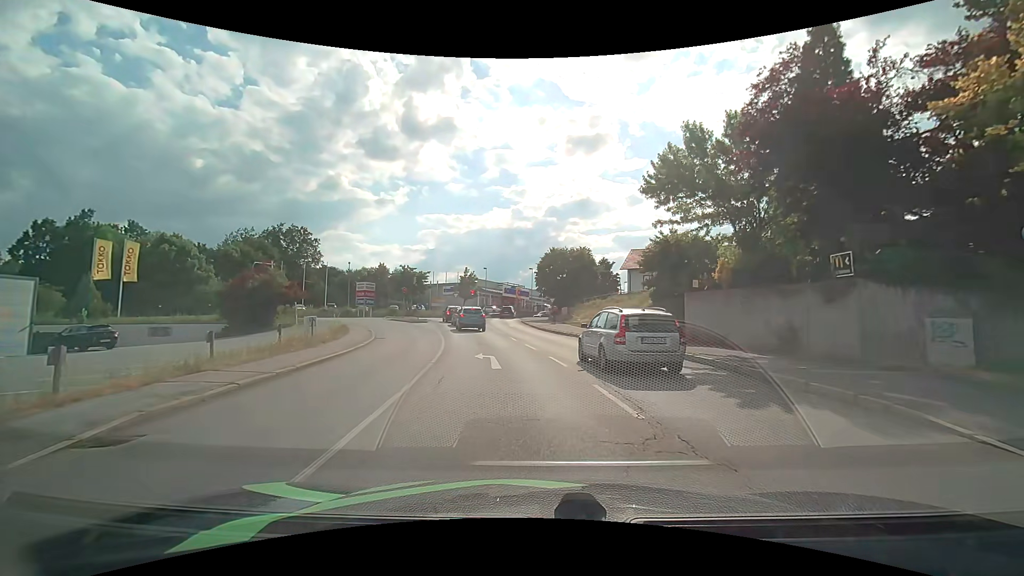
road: primary_link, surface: asphalt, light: Day
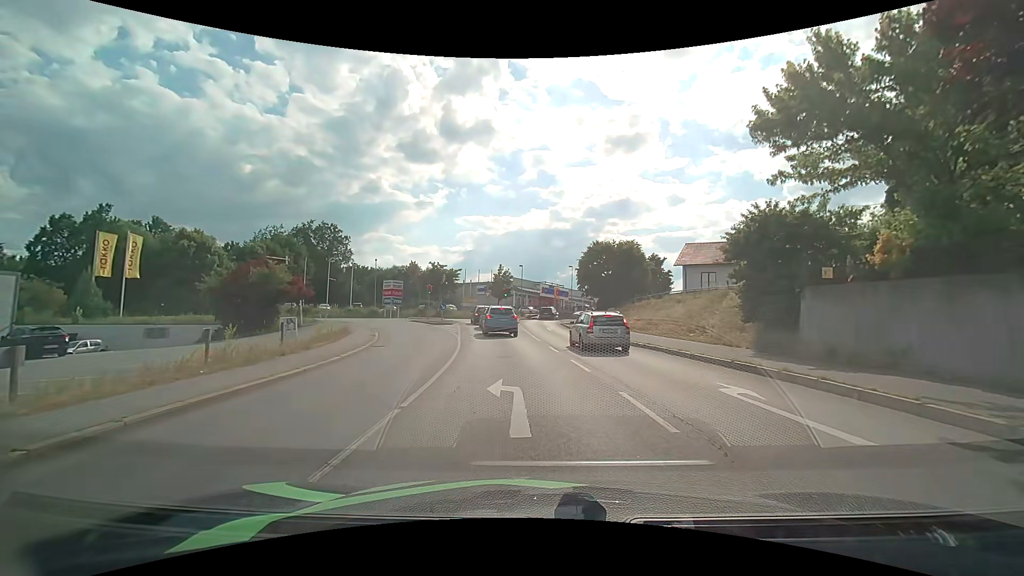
(-0.2, +6.6) m; -4°
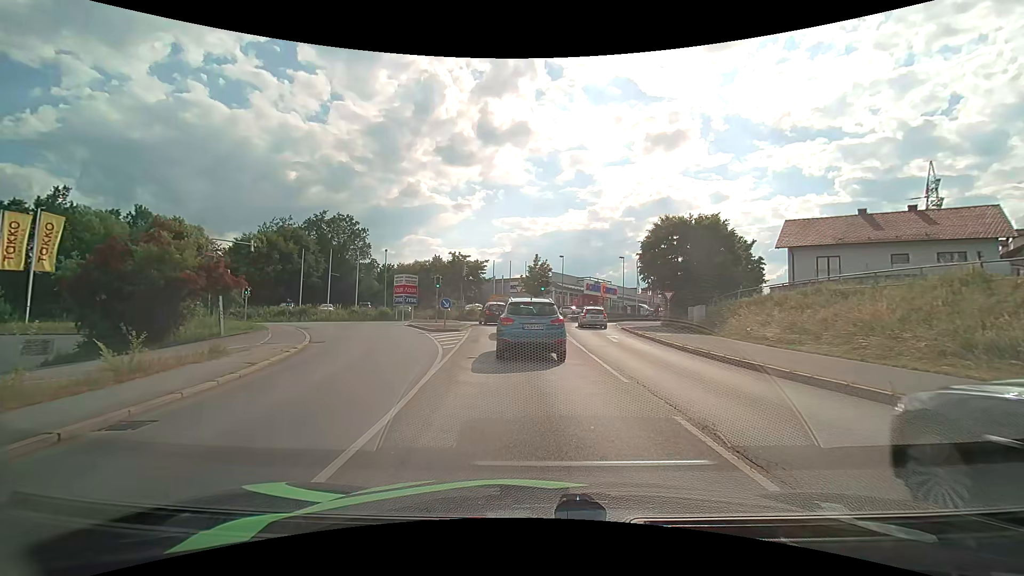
(-0.6, +13.9) m; -4°
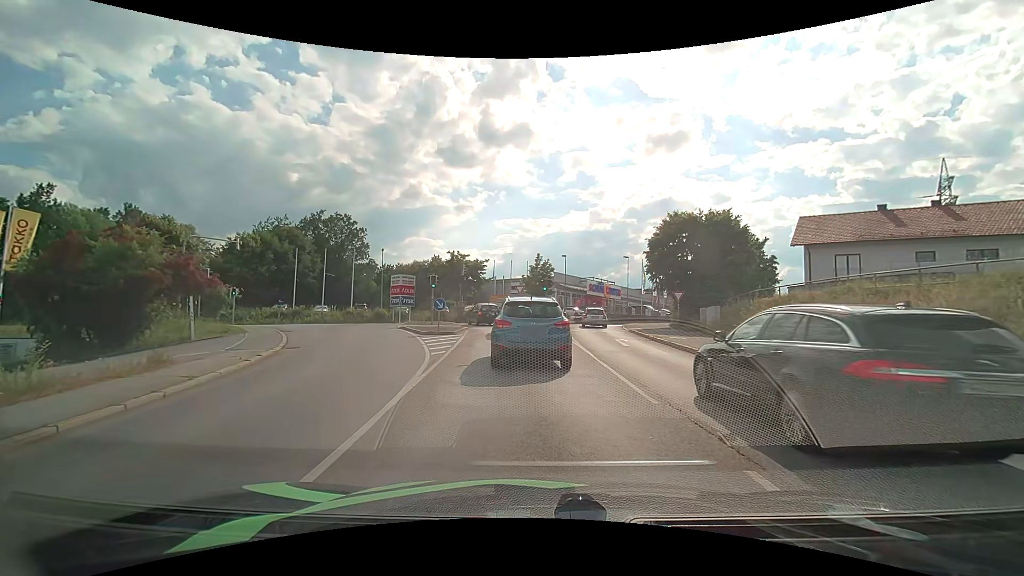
(0.0, +2.1) m; 0°
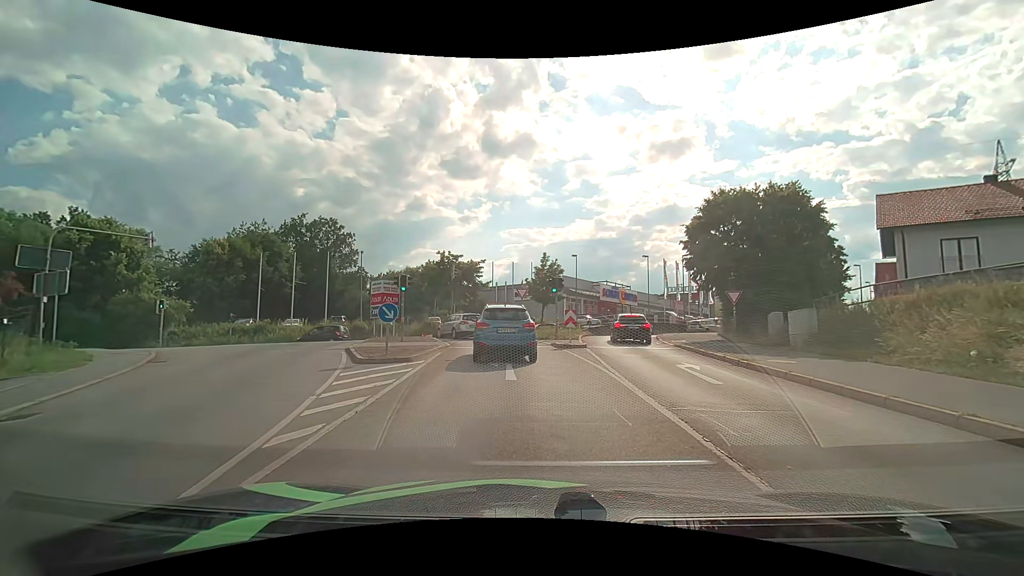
(-0.1, +9.3) m; -1°
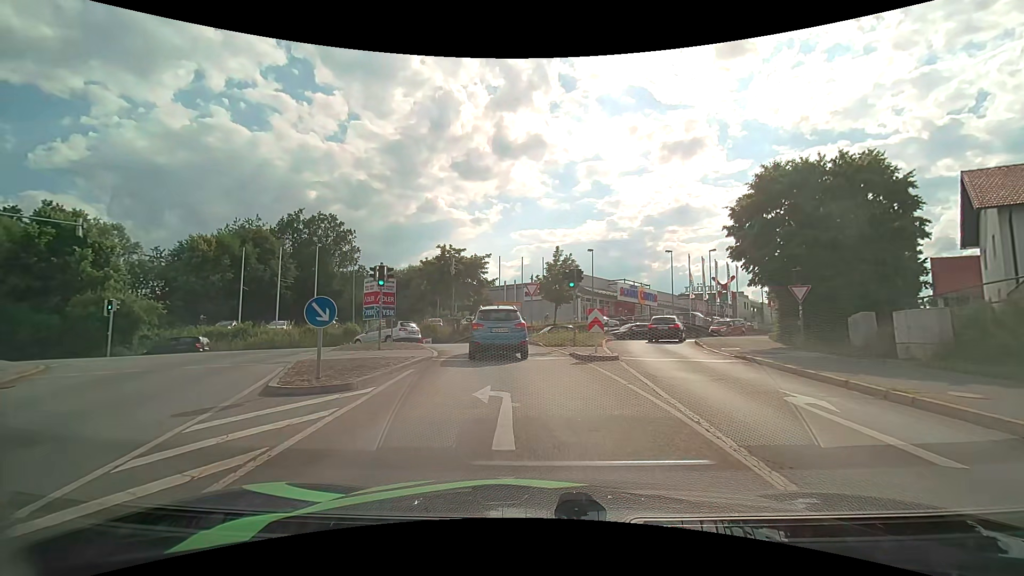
(-0.1, +5.5) m; -1°
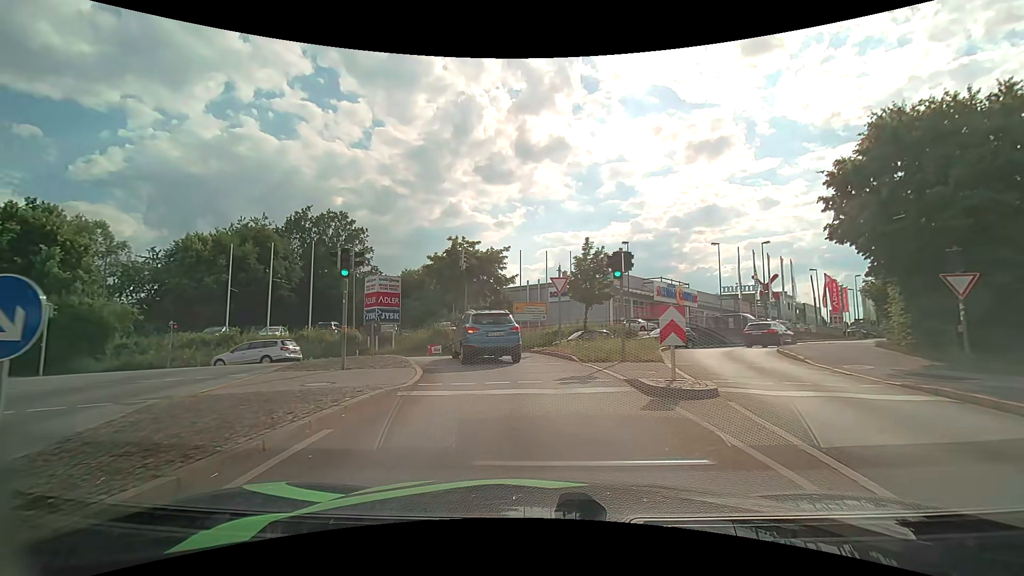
(-0.2, +6.4) m; -2°
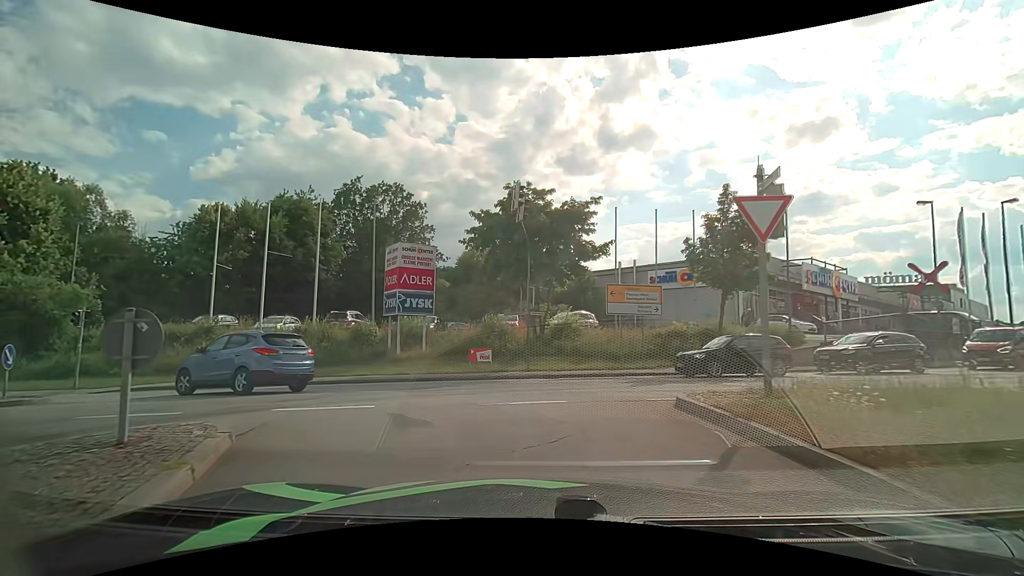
(-1.0, +13.4) m; -10°
(-2, +10) (-10, +16) (-19, +17) (-29, +17) (-39, +18) (-49, +20) (-59, +23) (-68, +26) (-78, +29) (-87, +32) m
